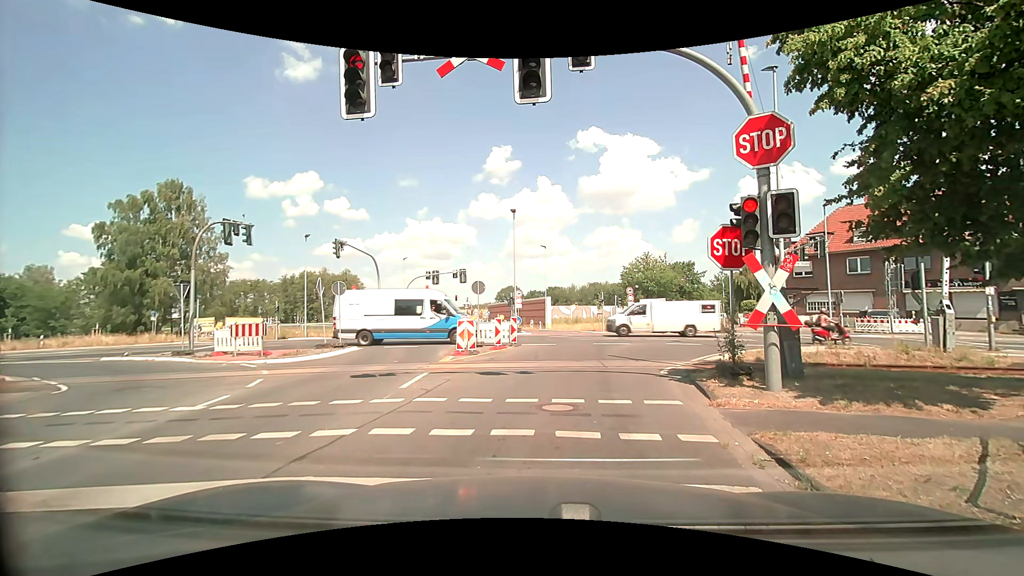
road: tertiary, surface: asphalt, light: Day
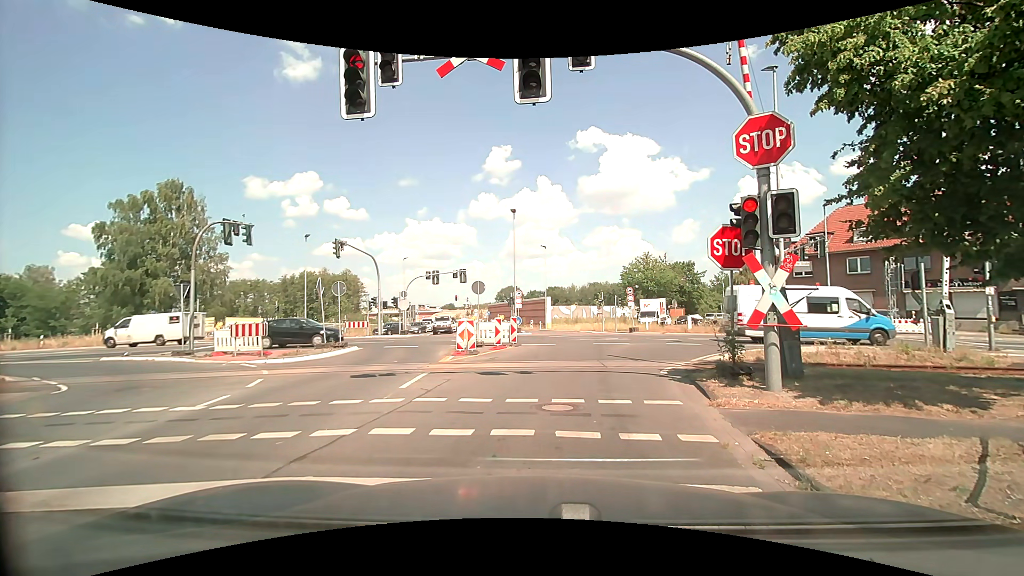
(0.0, 0.0) m; 0°
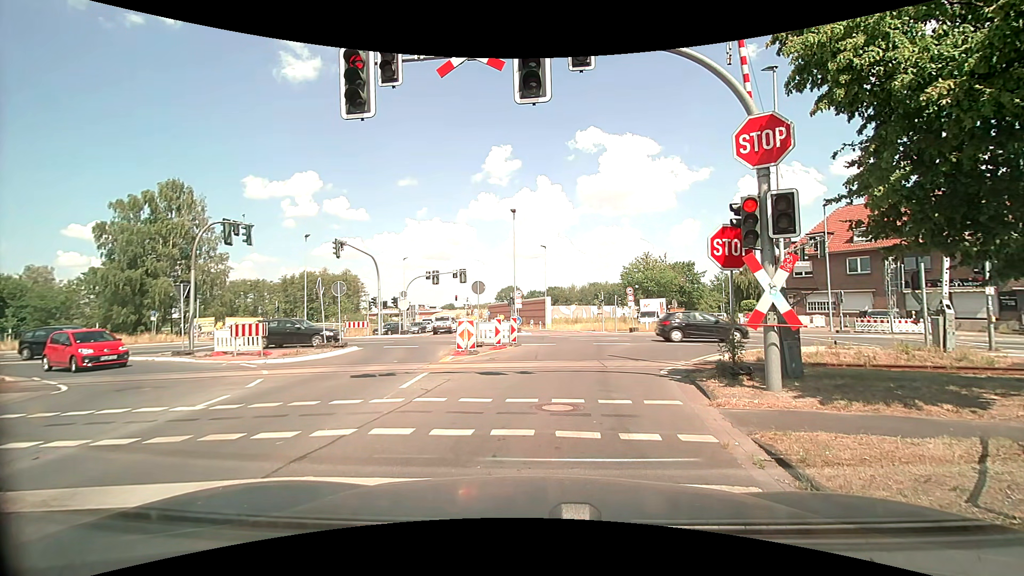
(0.0, 0.0) m; 0°
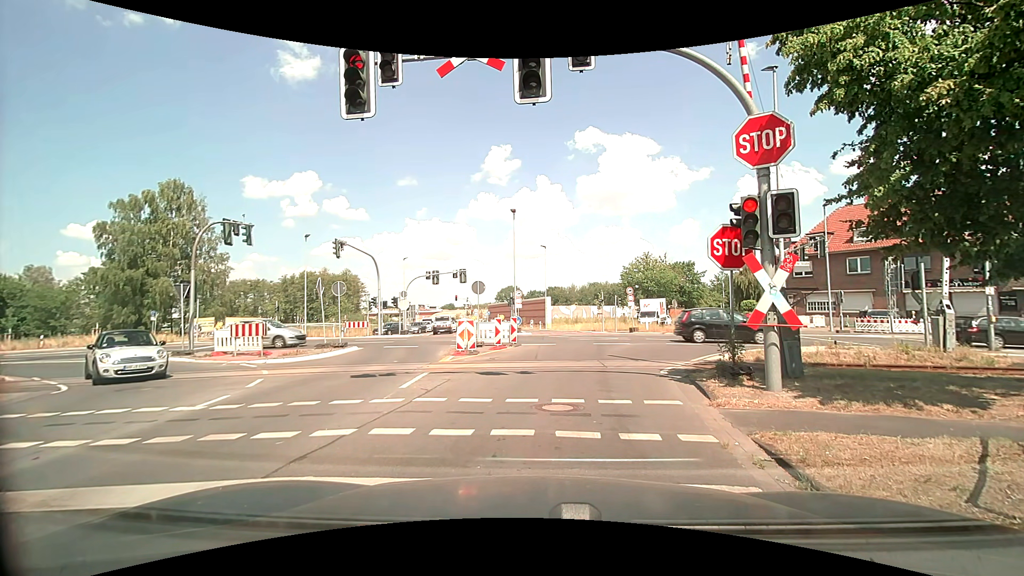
(0.0, 0.0) m; 0°
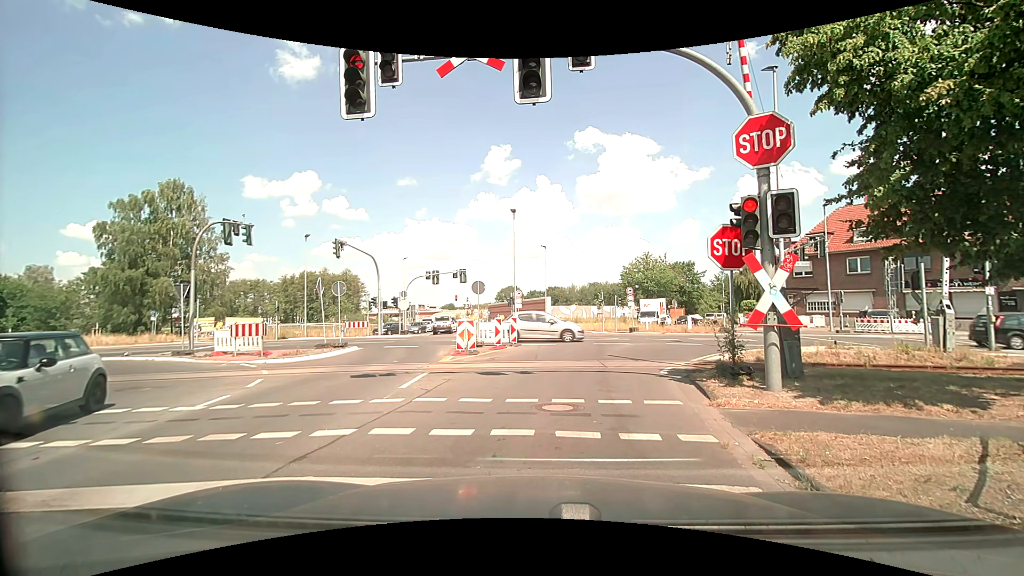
(0.0, 0.0) m; 0°
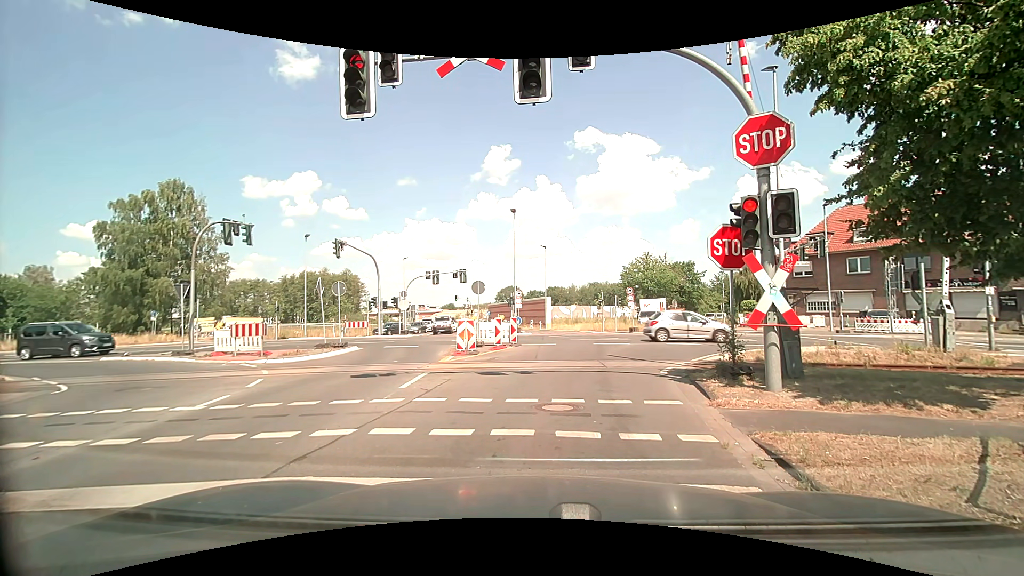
(0.0, 0.0) m; 0°
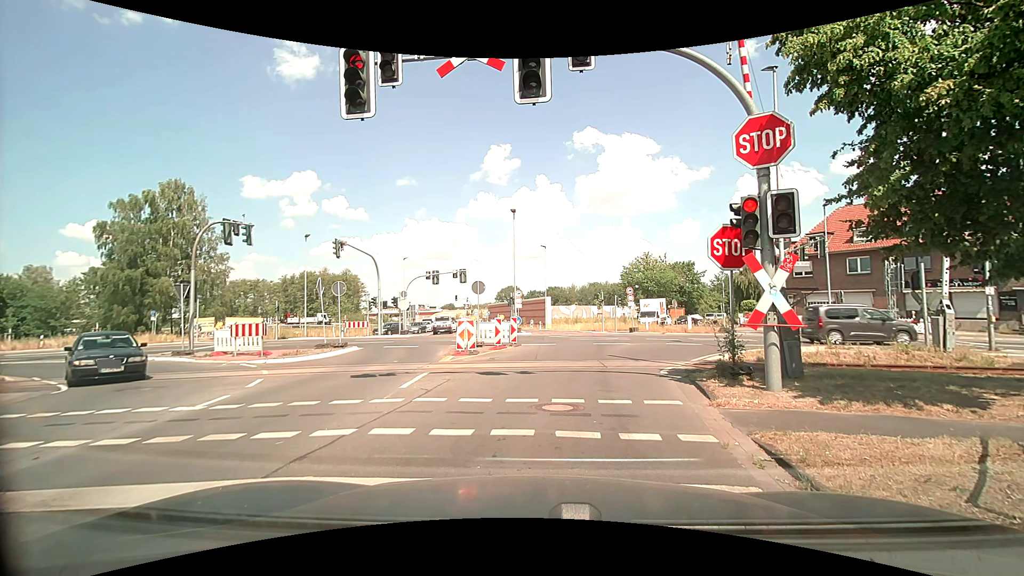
(0.0, 0.0) m; 0°
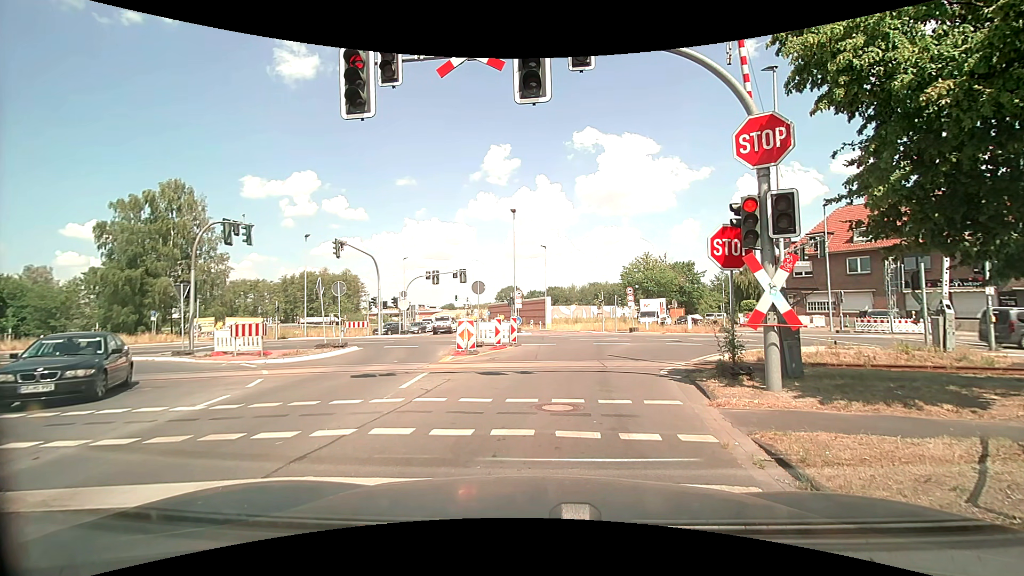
(0.0, 0.0) m; 0°
